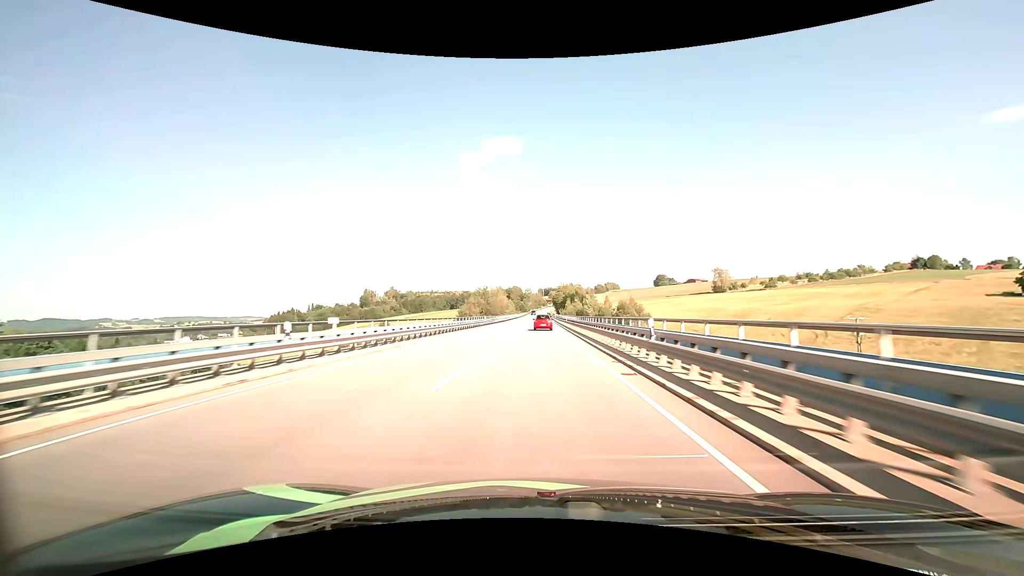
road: primary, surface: asphalt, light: Day
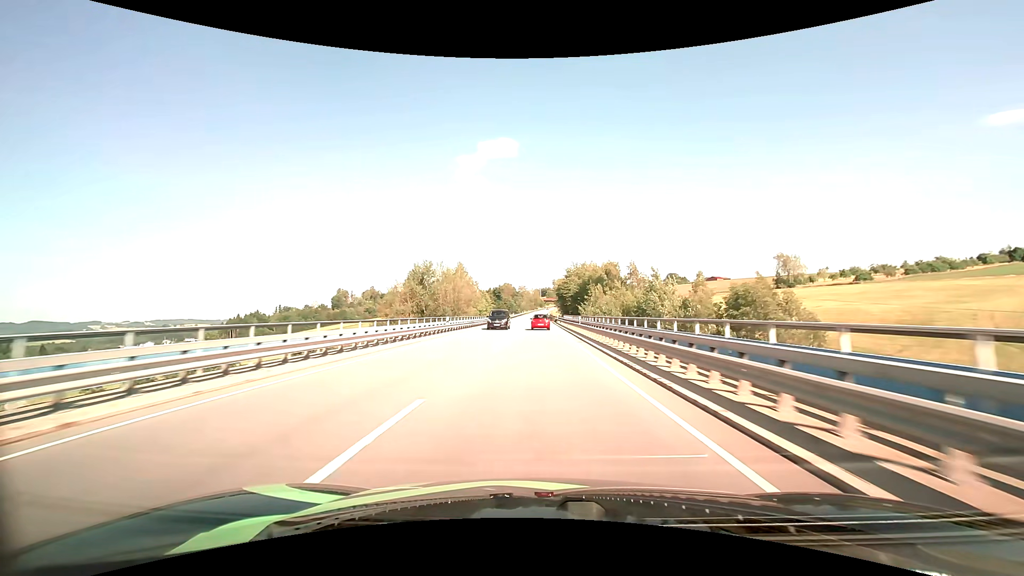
(+0.4, +75.9) m; 0°
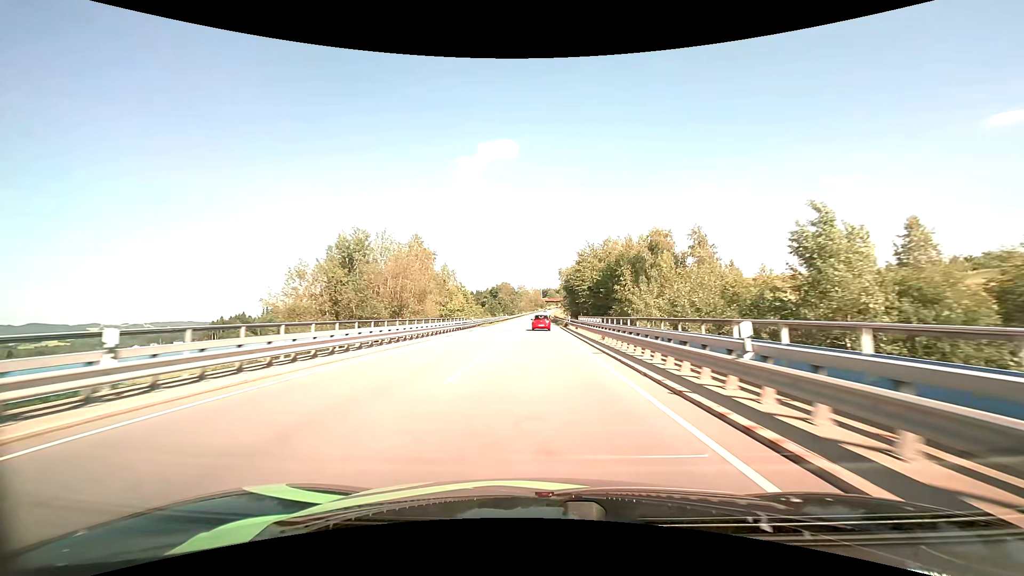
(0.0, +30.3) m; 0°
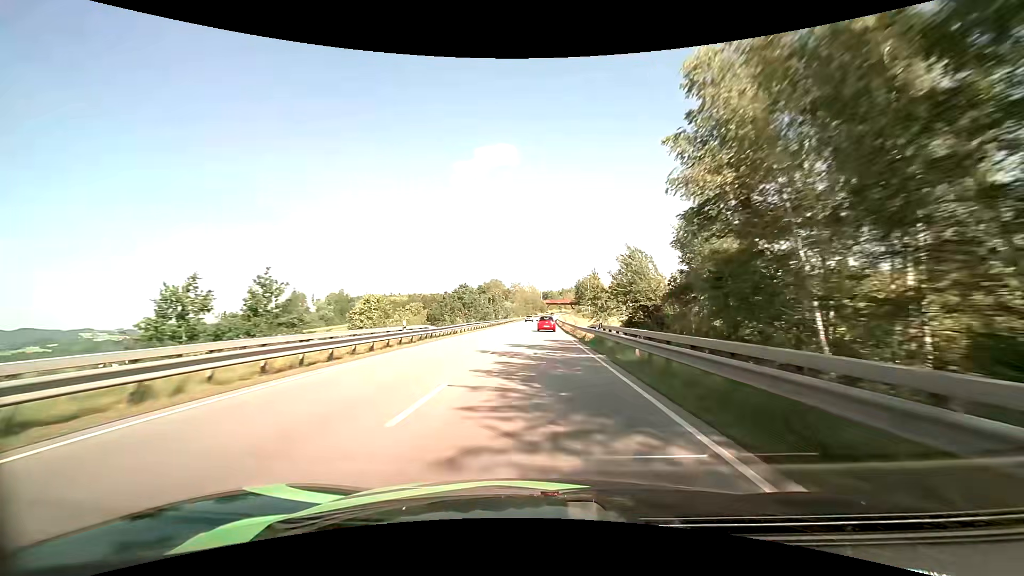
(-0.1, +75.7) m; 0°
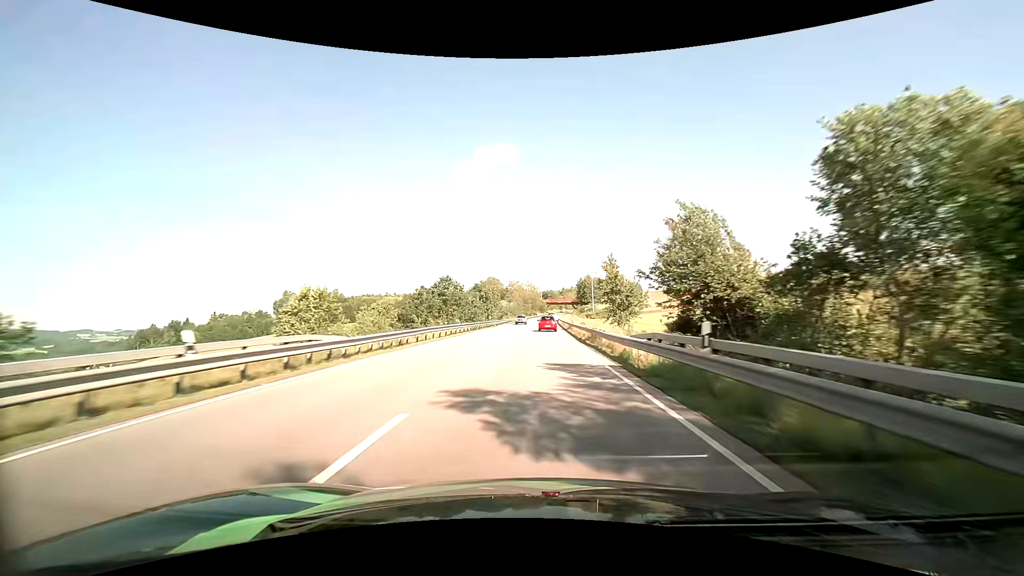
(0.0, +15.2) m; 0°
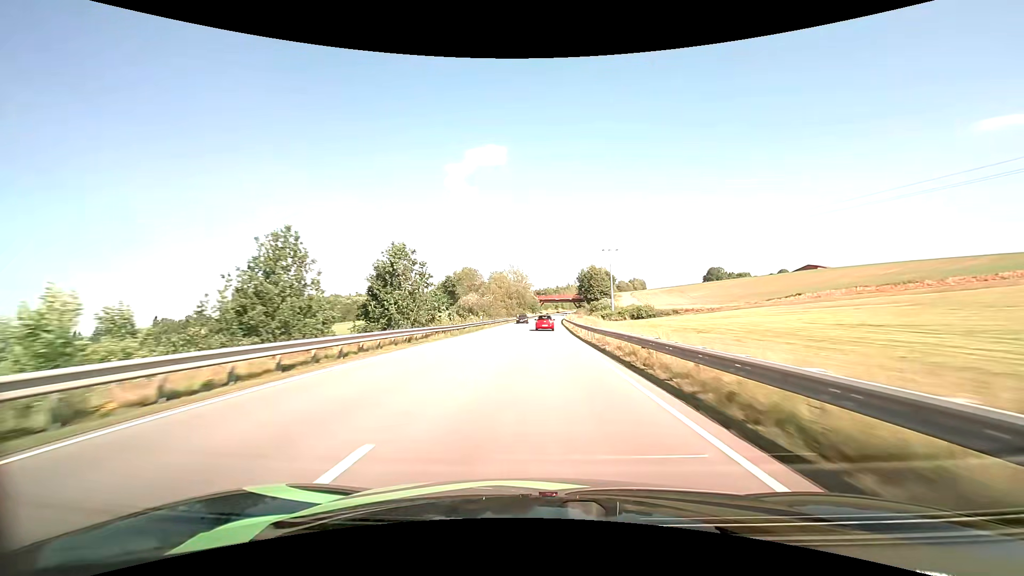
(+0.6, +60.6) m; +1°
